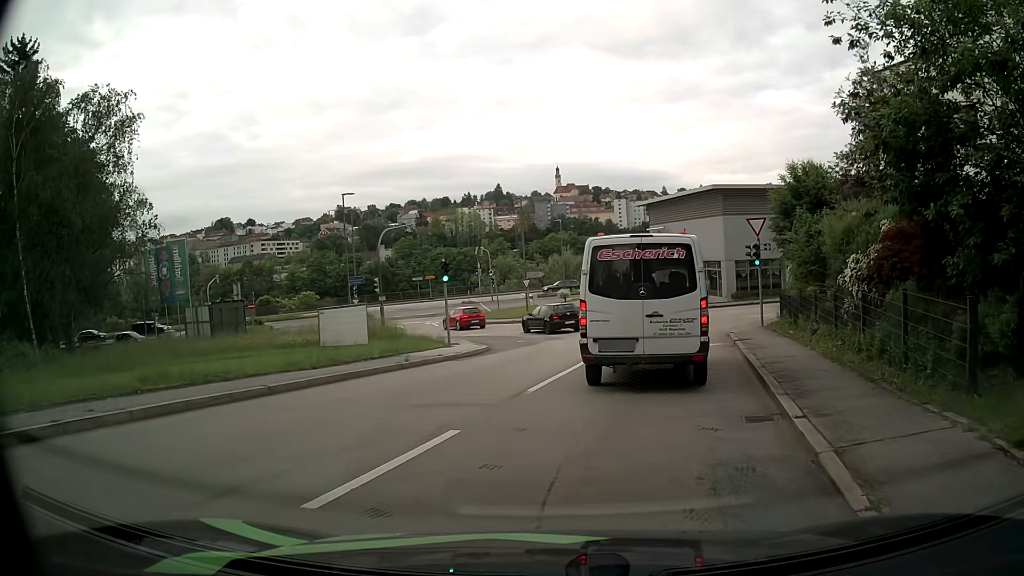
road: residential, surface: asphalt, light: Day
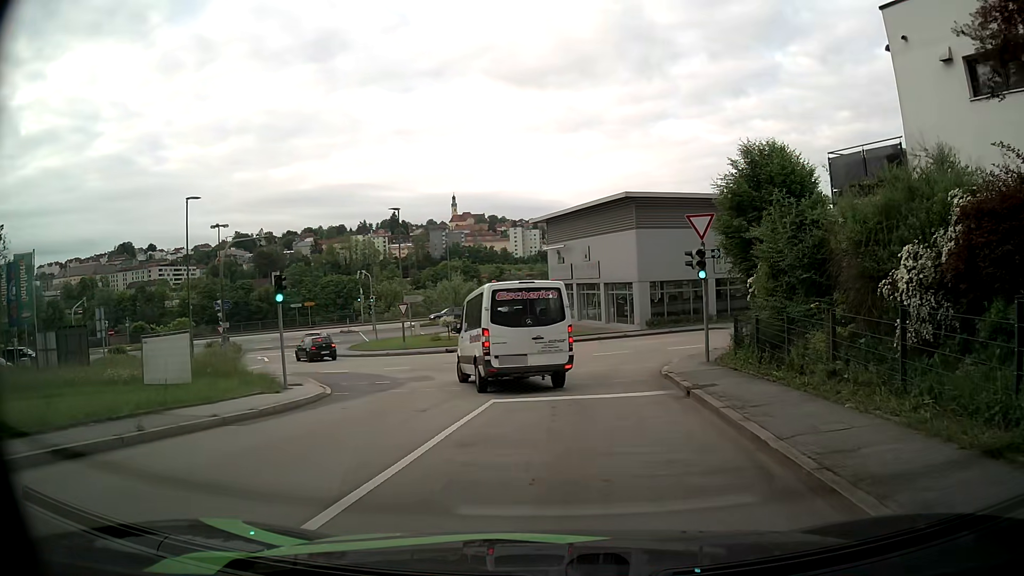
(+0.5, +7.2) m; +8°
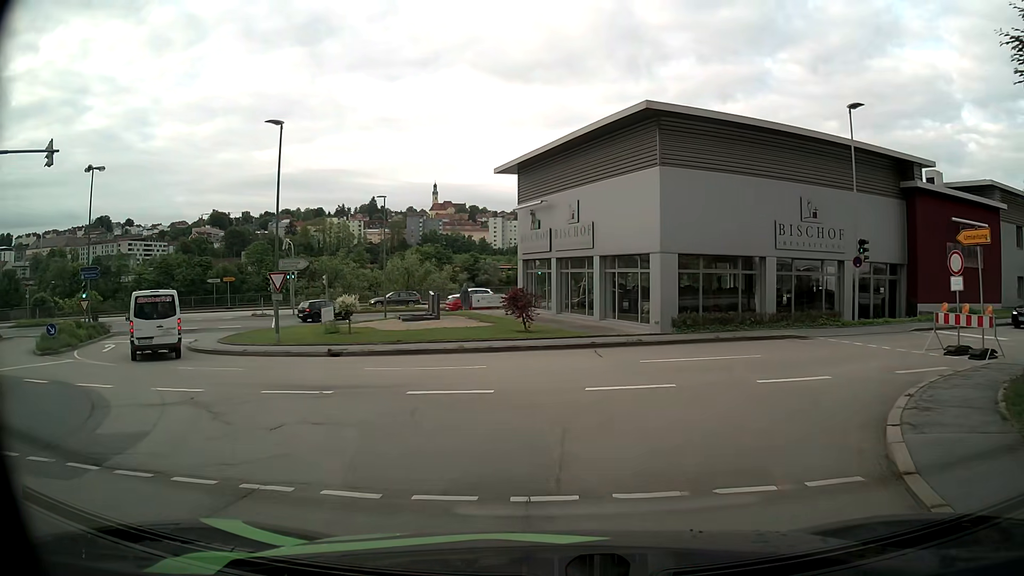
(+0.8, +15.4) m; +4°
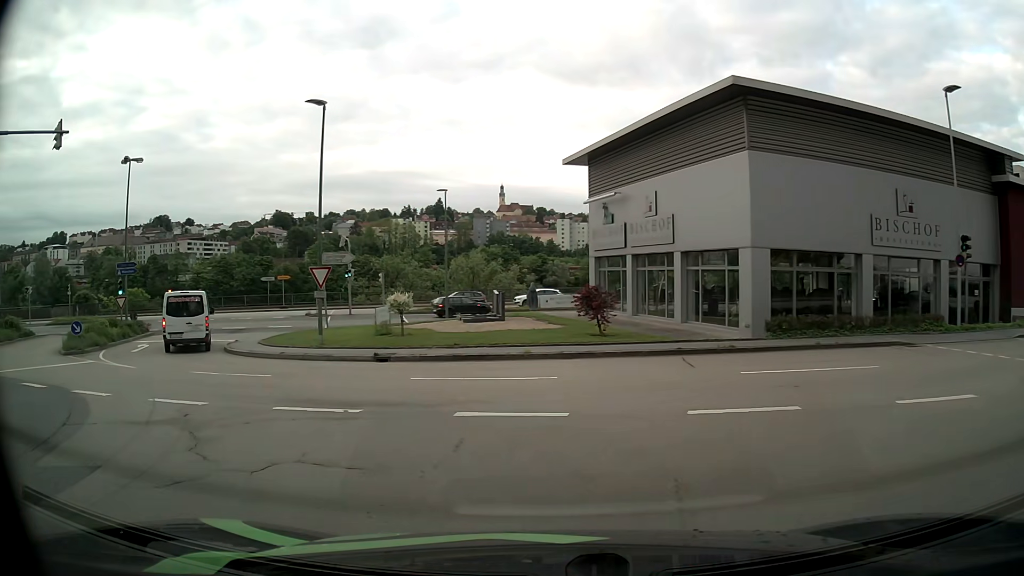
(-0.1, +2.7) m; -7°
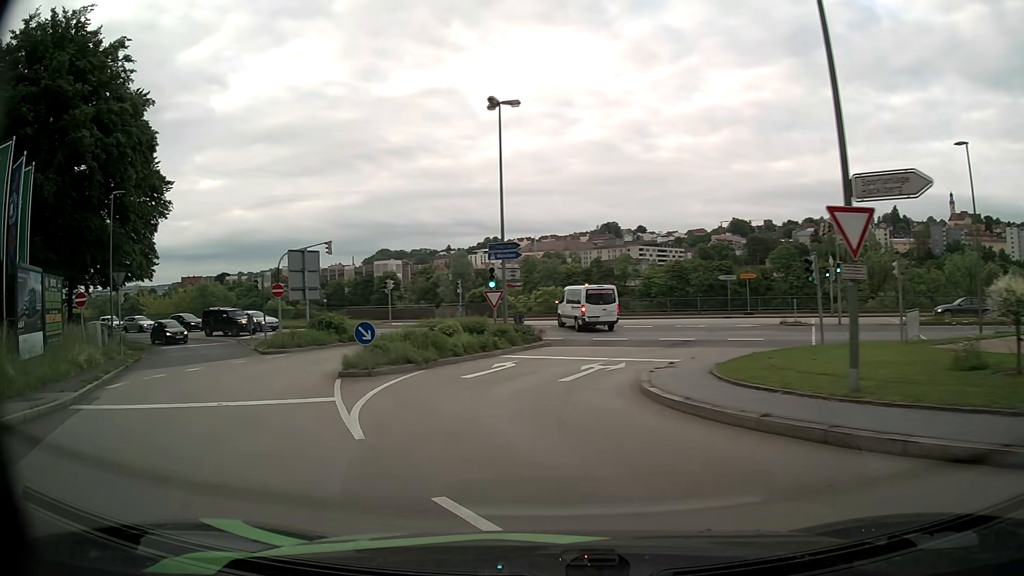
(-4.0, +12.7) m; -39°
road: tertiary
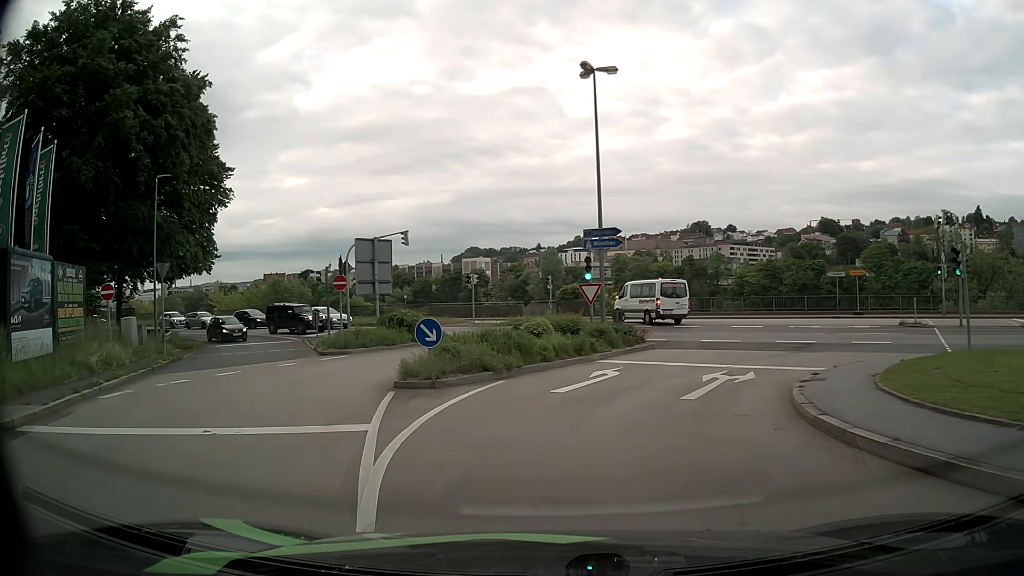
(-0.2, +3.8) m; -7°
(0, +10) (+2, +20) (+7, +29) (+7, +39) (+1, +46) (-8, +51) (-17, +56) (-26, +61) (-34, +65) (-43, +70) m
